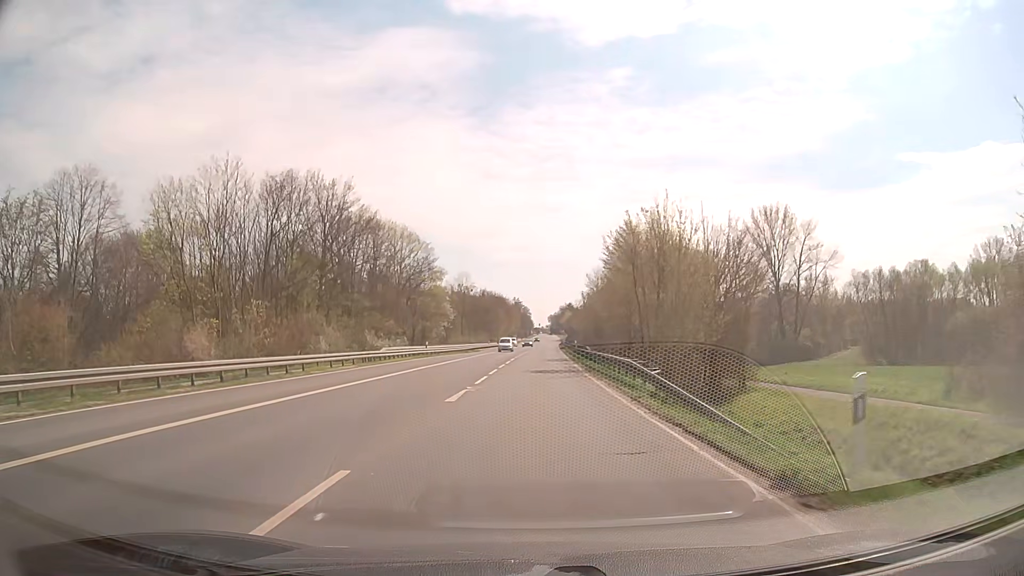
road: secondary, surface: asphalt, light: Day
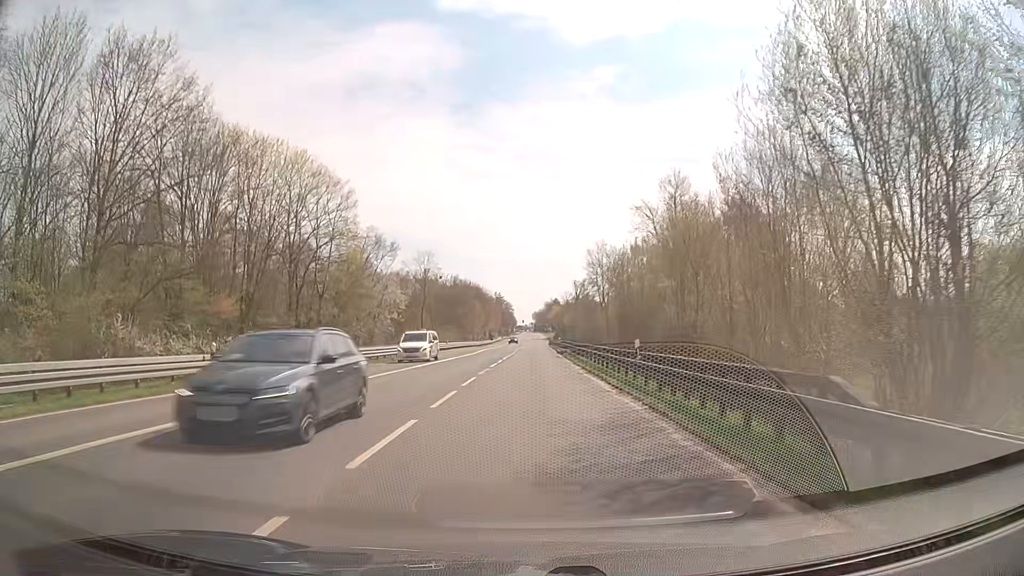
(+0.5, +38.2) m; +2°
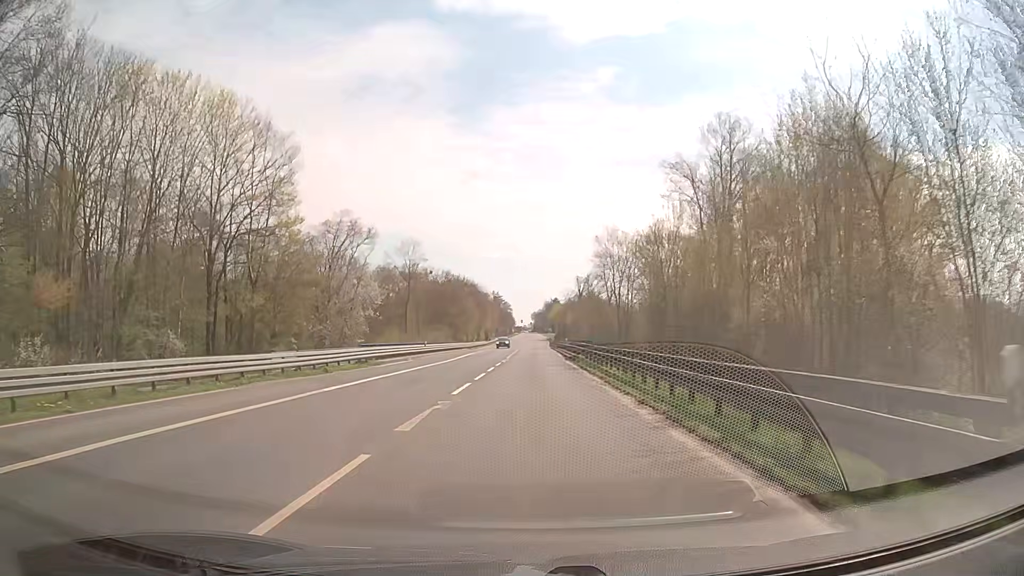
(0.0, +15.3) m; 0°
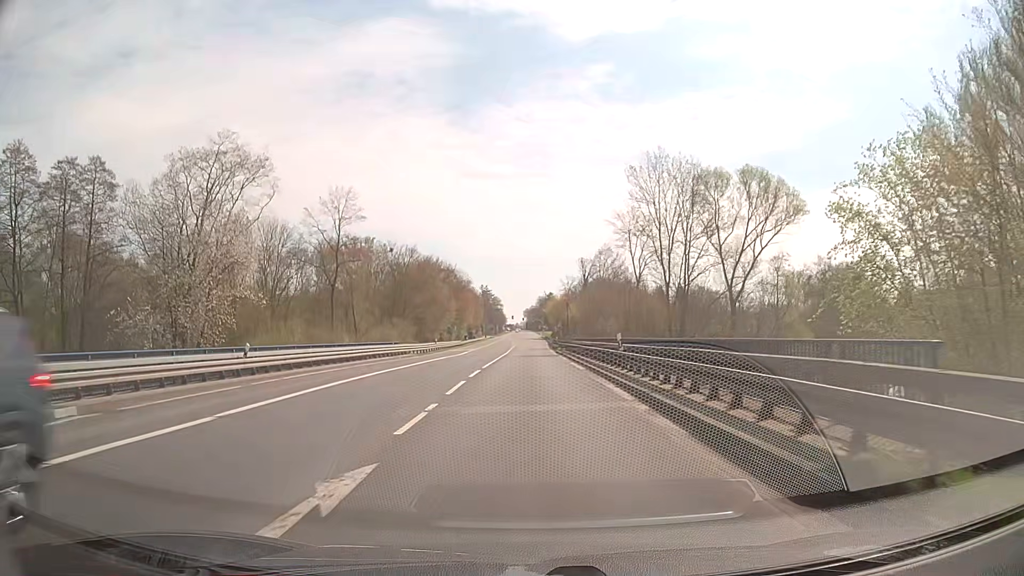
(+0.3, +38.1) m; +1°
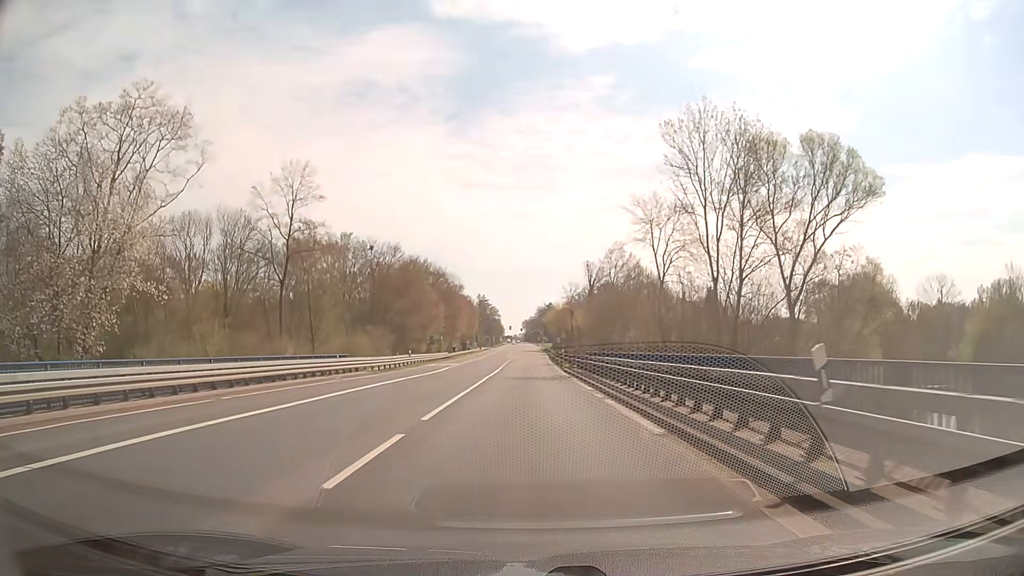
(0.0, +15.2) m; +1°
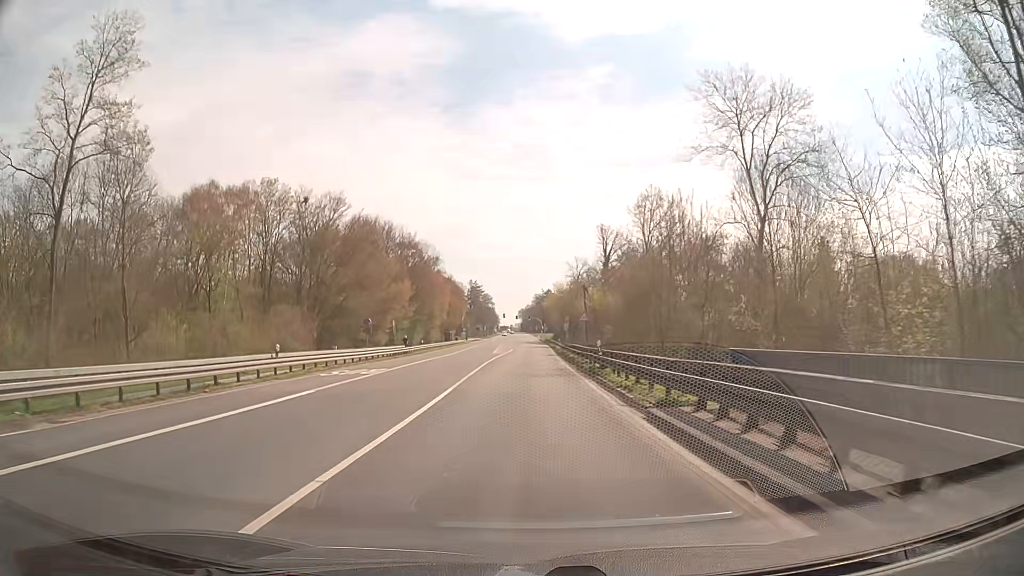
(-0.2, +30.4) m; 0°
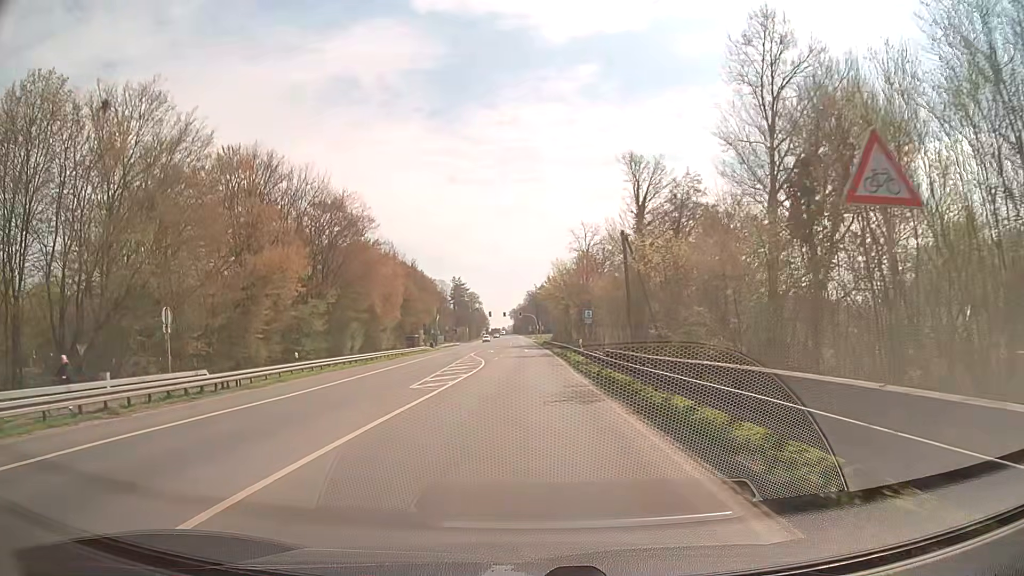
(+0.4, +38.1) m; 0°
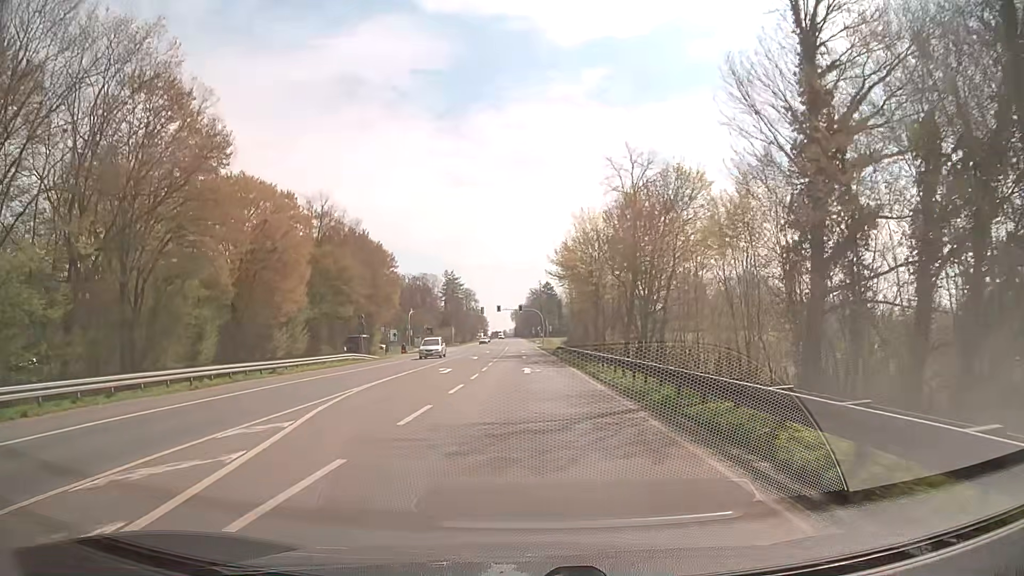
(+0.2, +38.0) m; 0°
(0, +10) (0, +20) (0, +30) (0, +40) (0, +50) (0, +60) (0, +70) (0, +80) (-1, +90) (-1, +100) m
